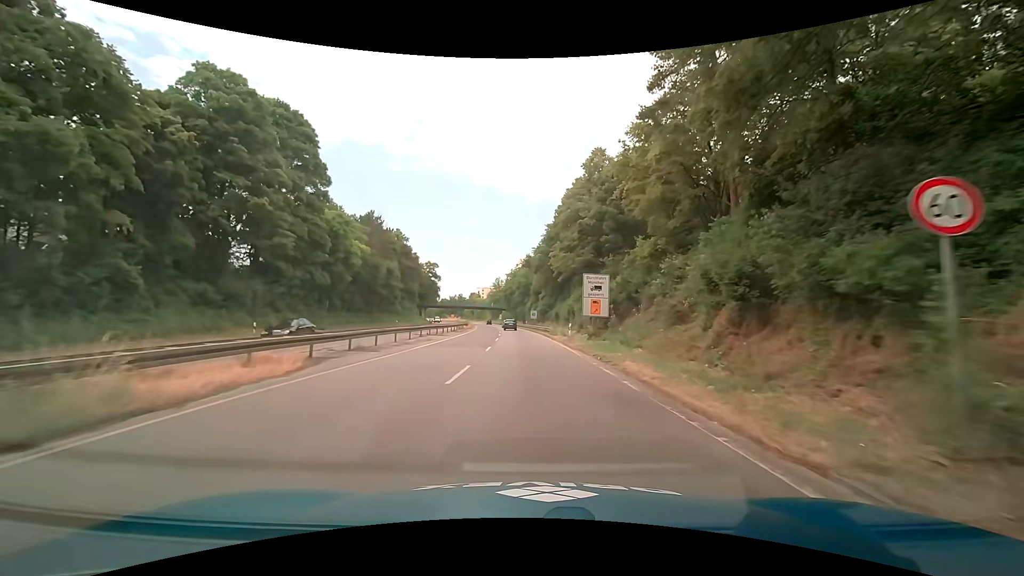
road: trunk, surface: asphalt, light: Day
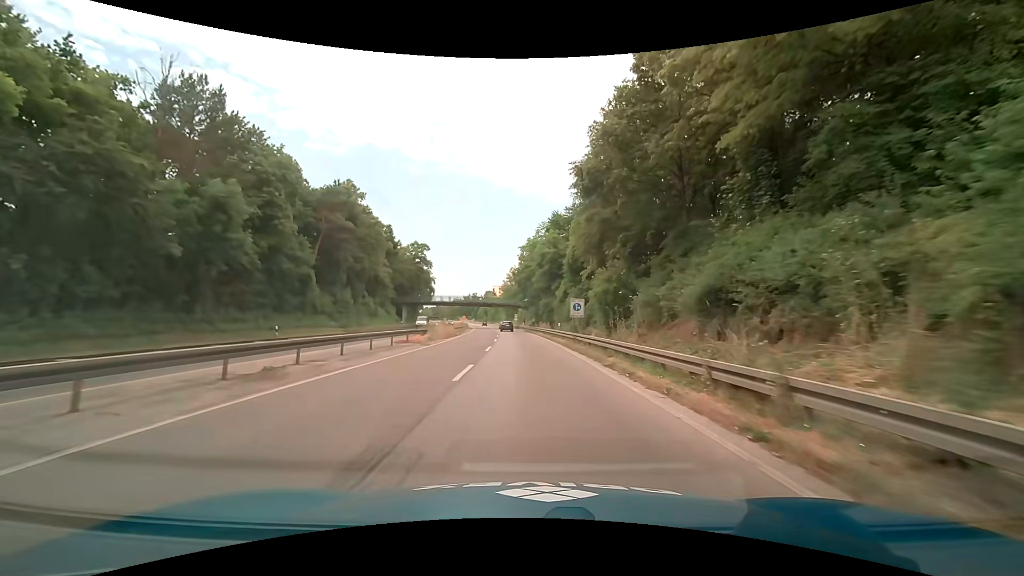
(-0.9, +45.8) m; -1°
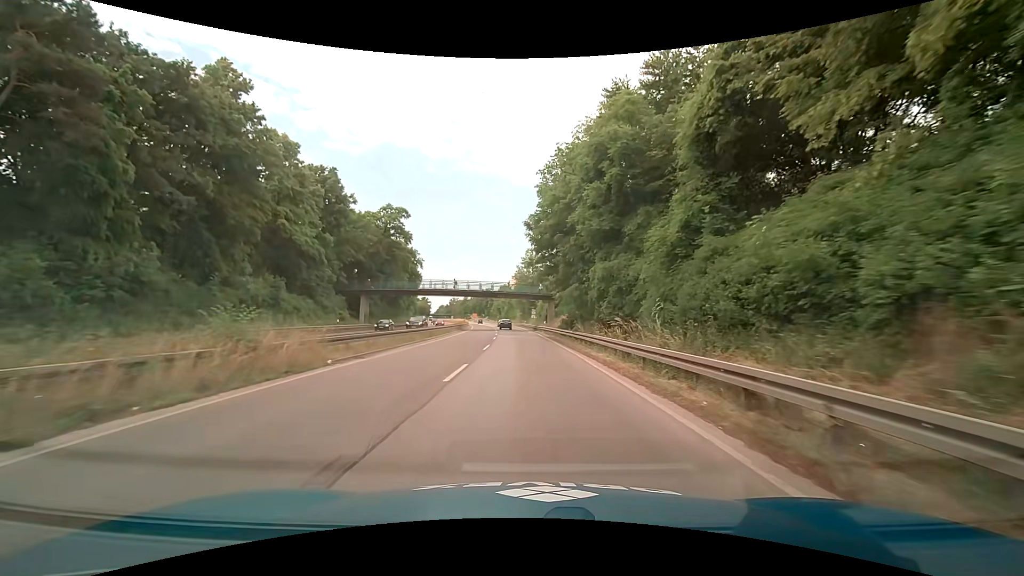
(-1.4, +36.7) m; -3°
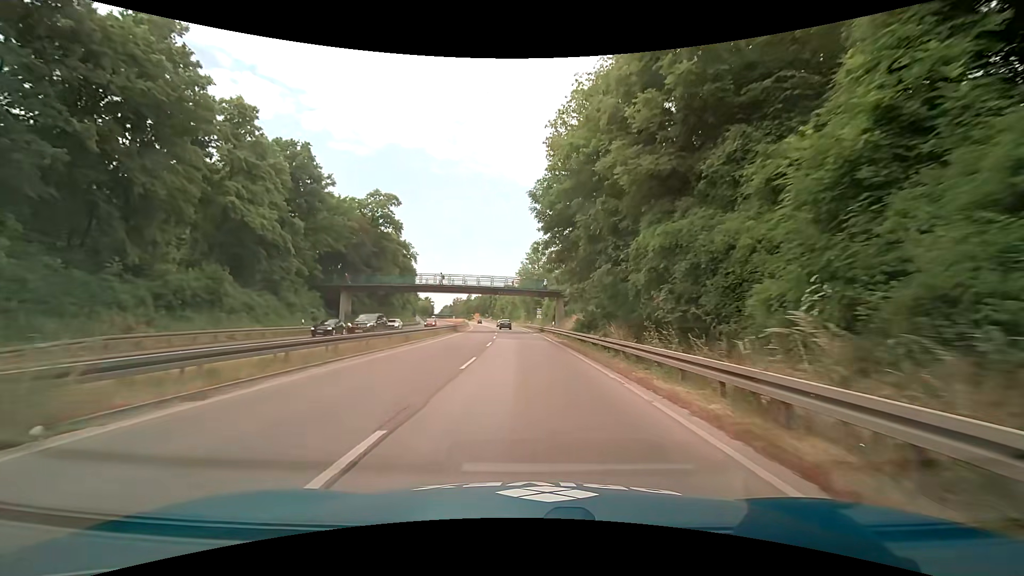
(-0.1, +9.2) m; -1°
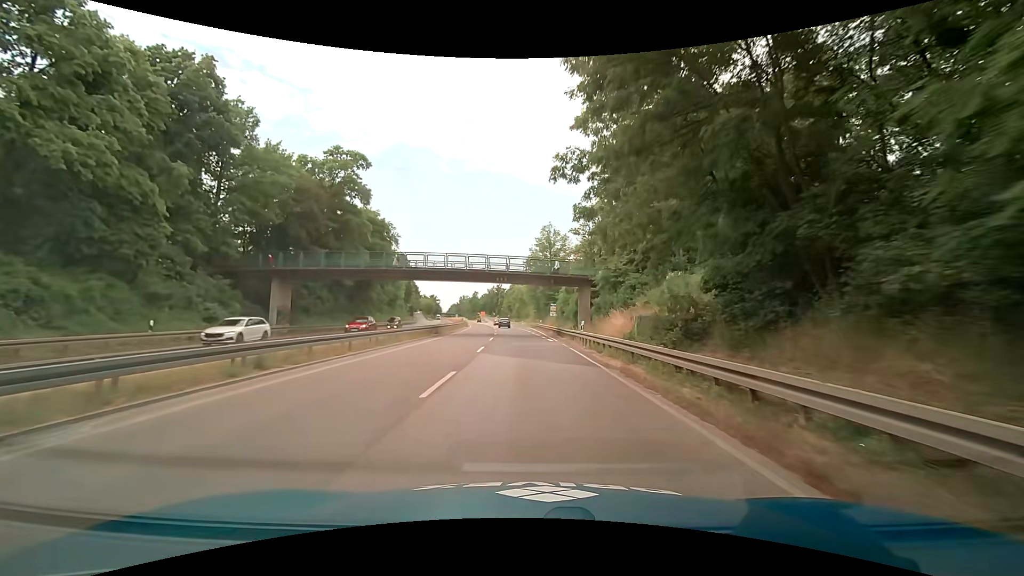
(-0.2, +18.3) m; -2°
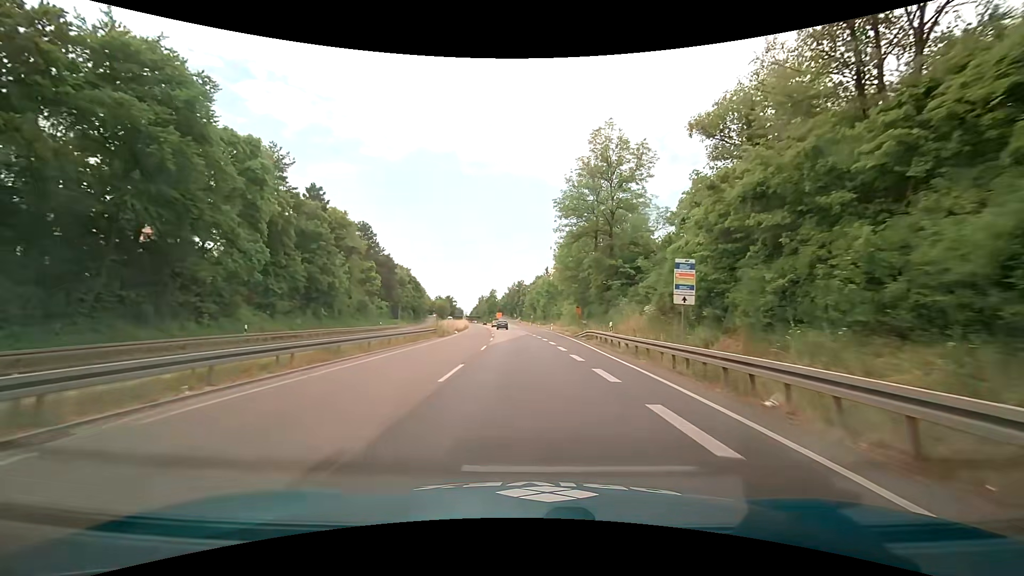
(-0.5, +45.8) m; -1°
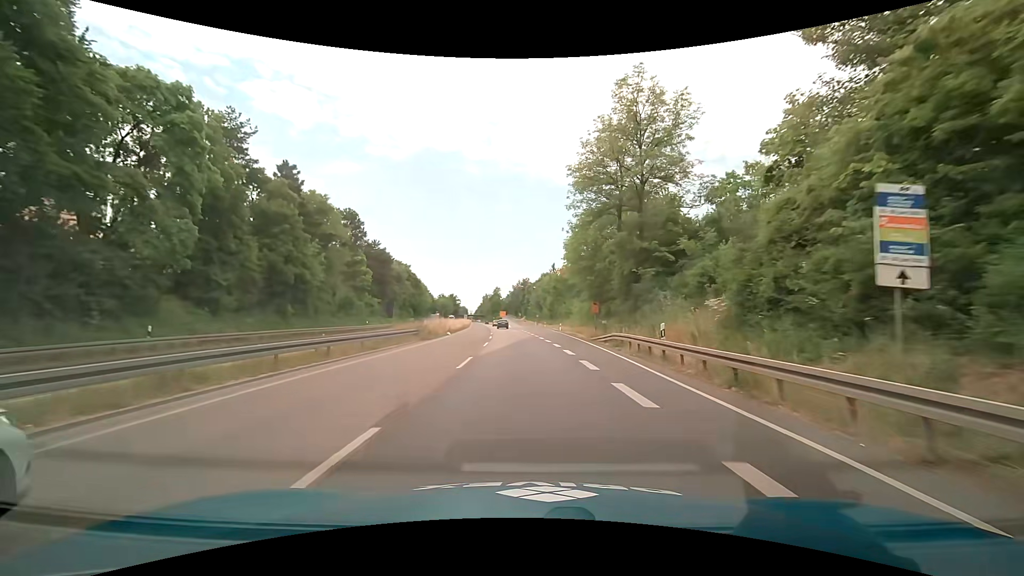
(-0.1, +9.1) m; -1°
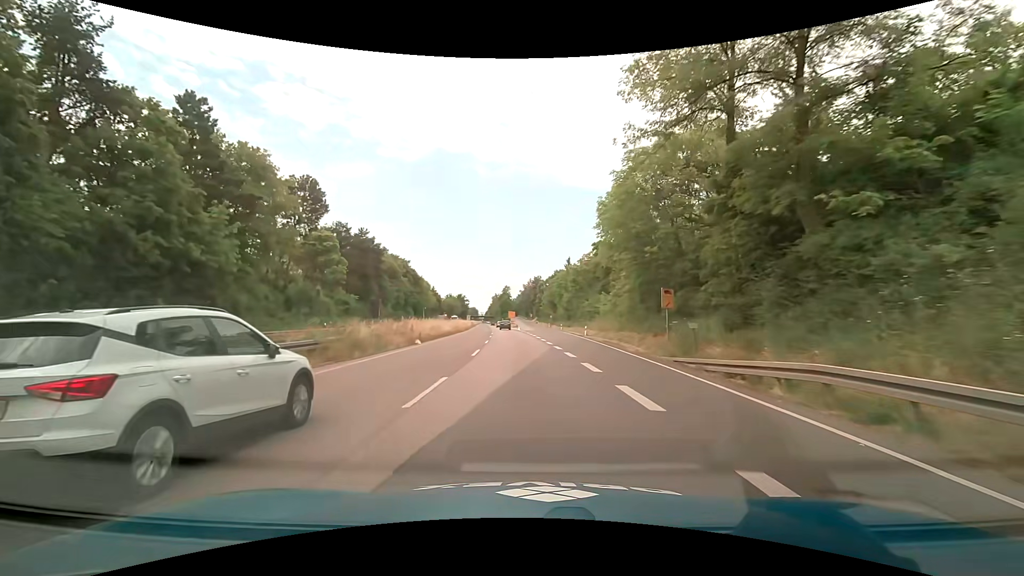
(-0.2, +18.3) m; -2°
(0, +10) (0, +20) (0, +30) (-1, +40) (-1, +50) (-2, +60) (-2, +70) (-3, +80) (-4, +90) (-5, +100) m
